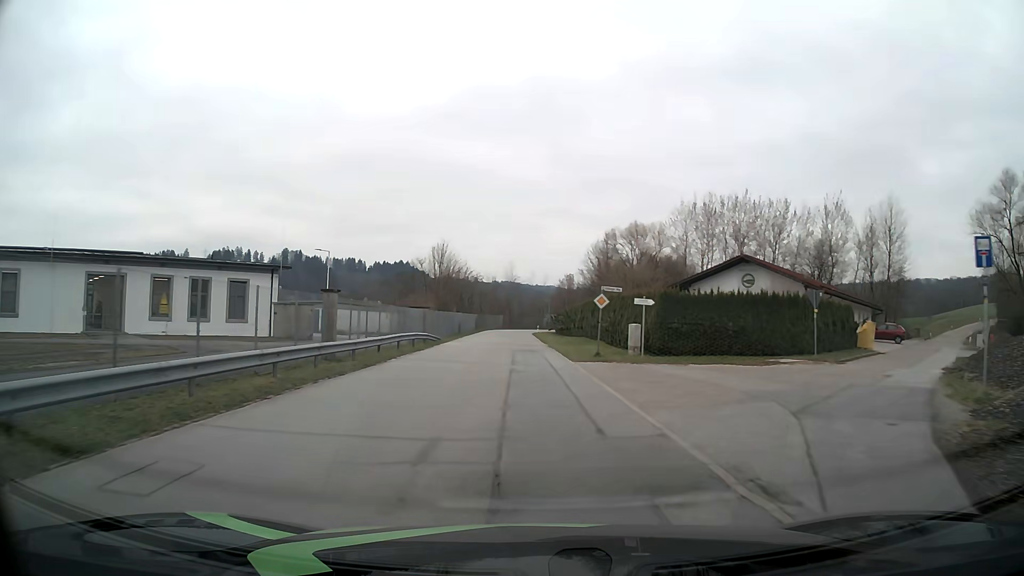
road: residential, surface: asphalt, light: Day
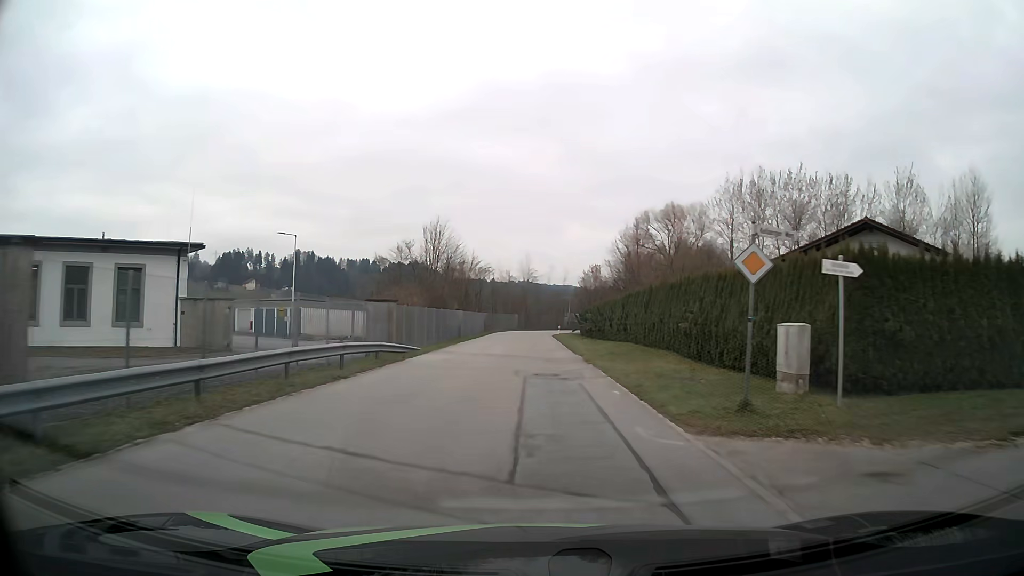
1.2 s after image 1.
(-0.3, +15.3) m; -2°
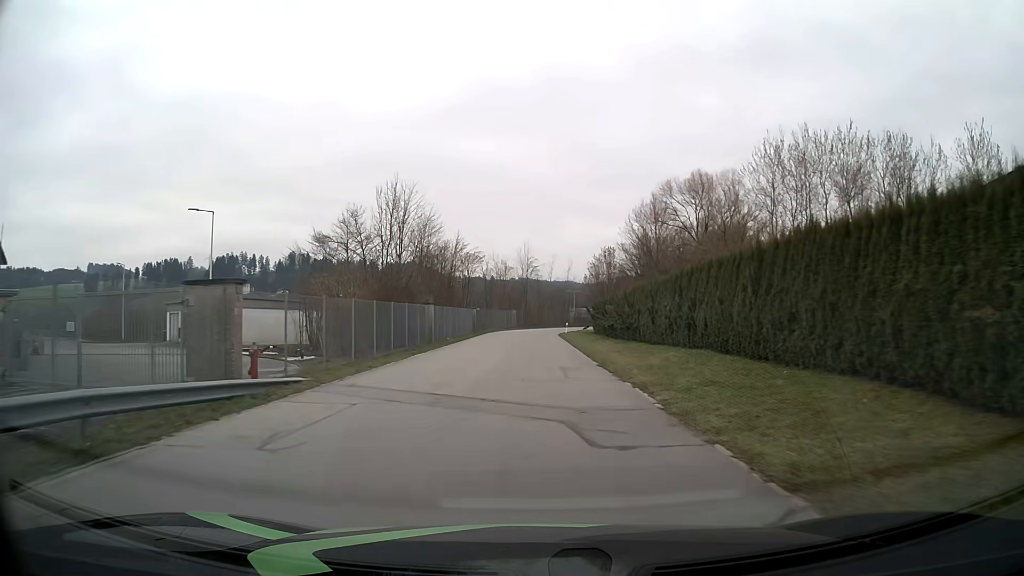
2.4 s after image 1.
(+0.1, +15.3) m; +1°
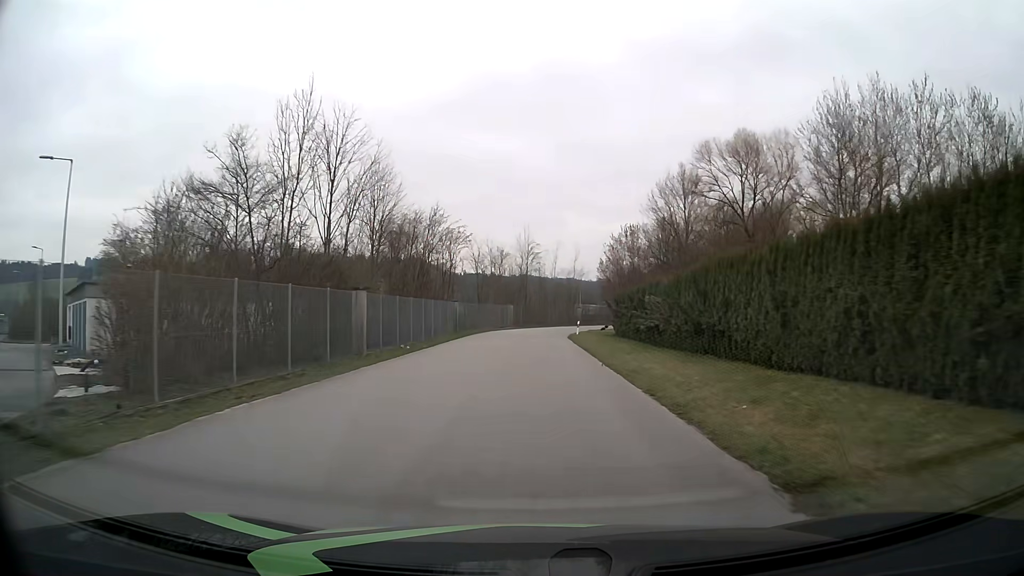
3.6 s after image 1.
(-0.3, +15.3) m; -1°
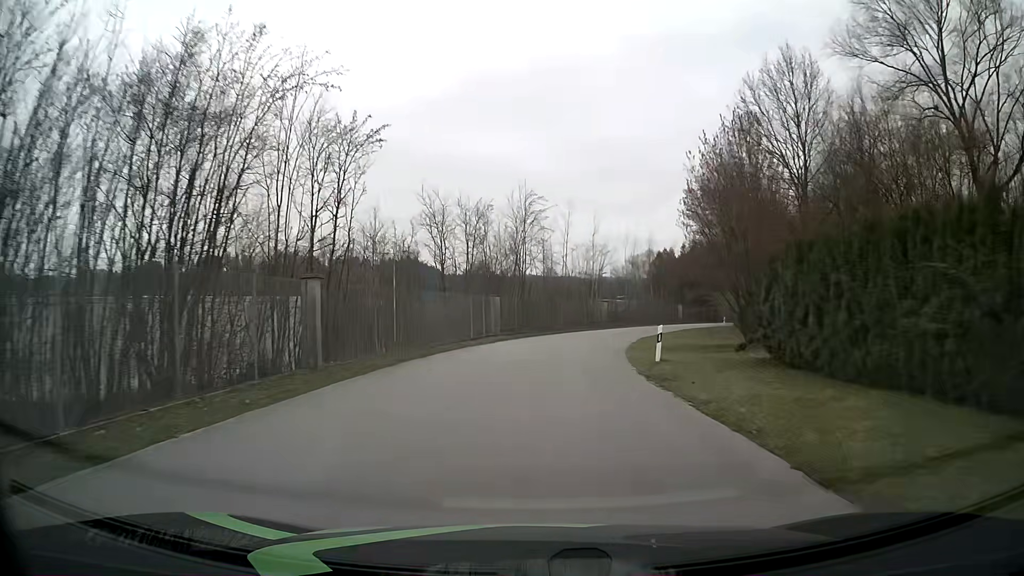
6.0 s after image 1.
(-0.2, +30.6) m; -1°
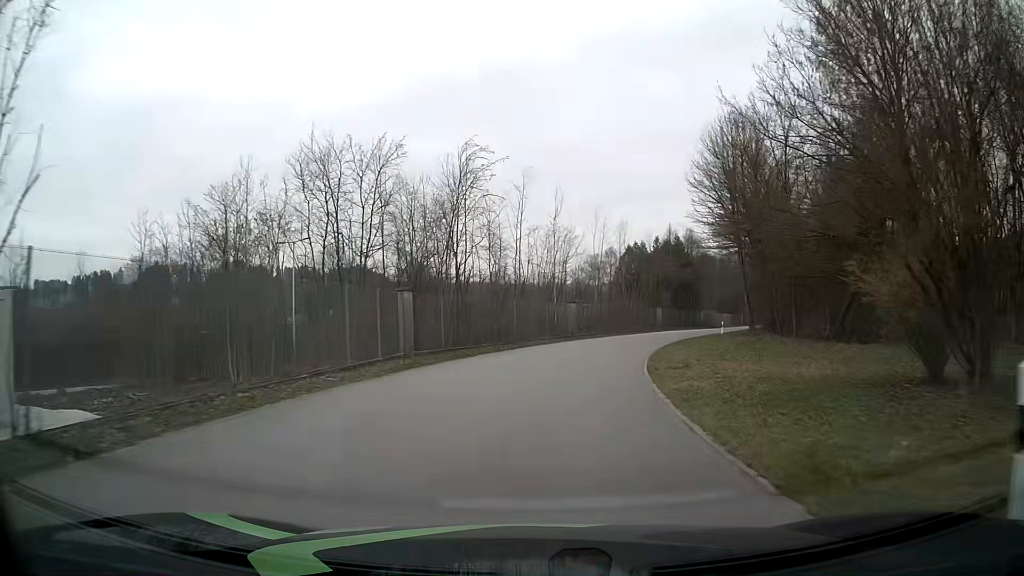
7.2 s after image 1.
(+0.5, +15.3) m; +5°
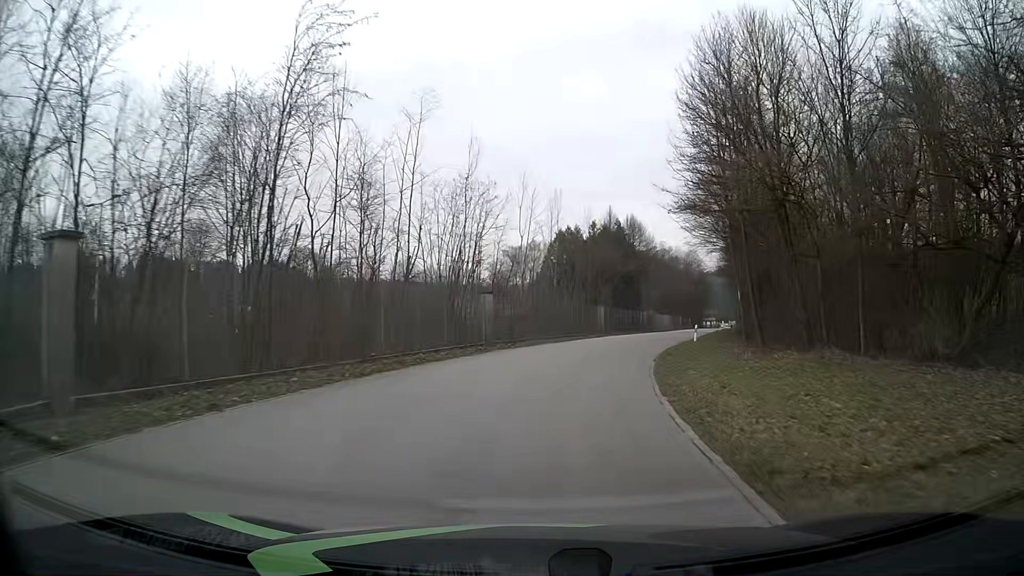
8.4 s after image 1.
(+0.7, +15.2) m; +6°
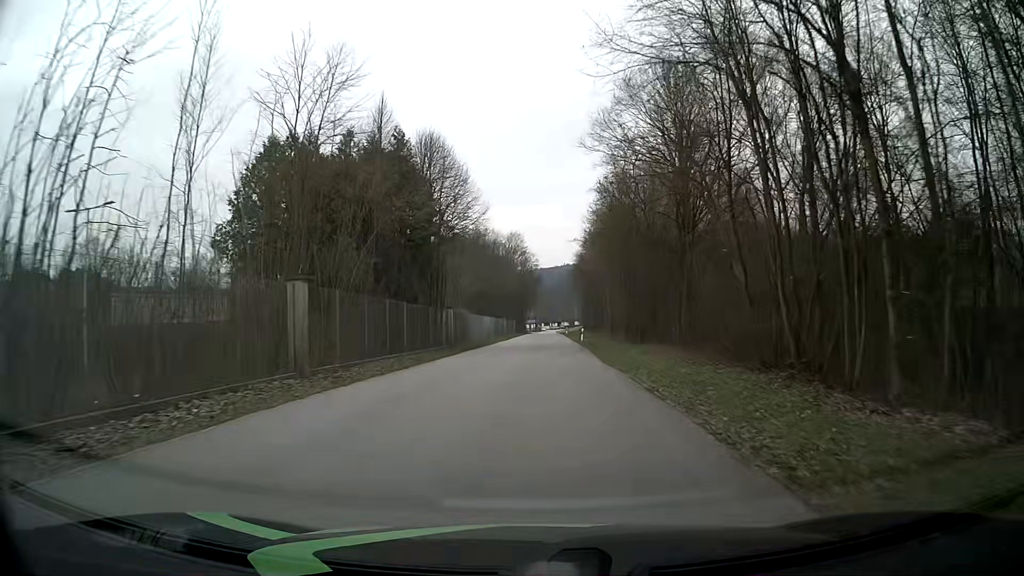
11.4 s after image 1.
(+6.0, +37.4) m; +16°
